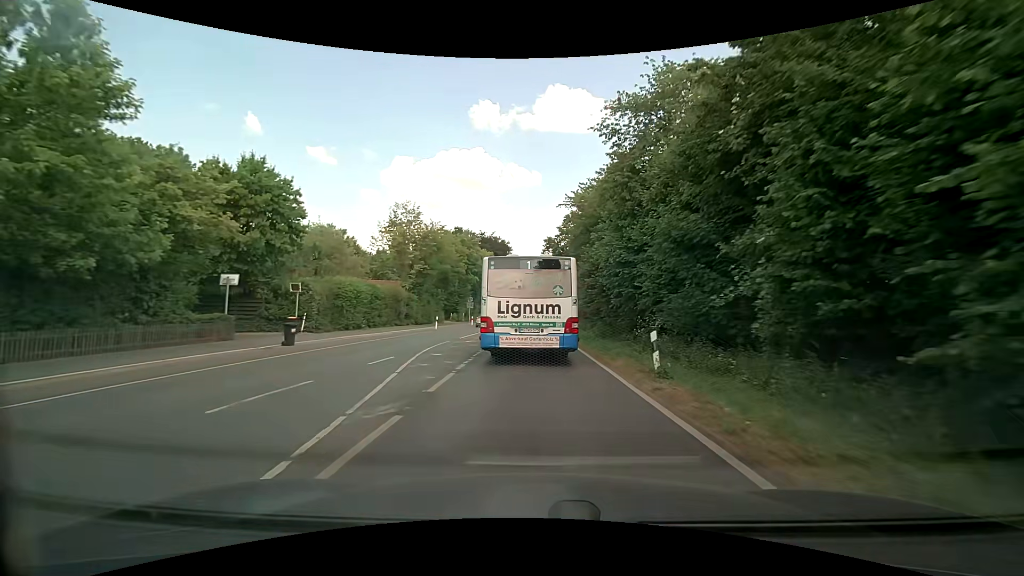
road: secondary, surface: asphalt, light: Day
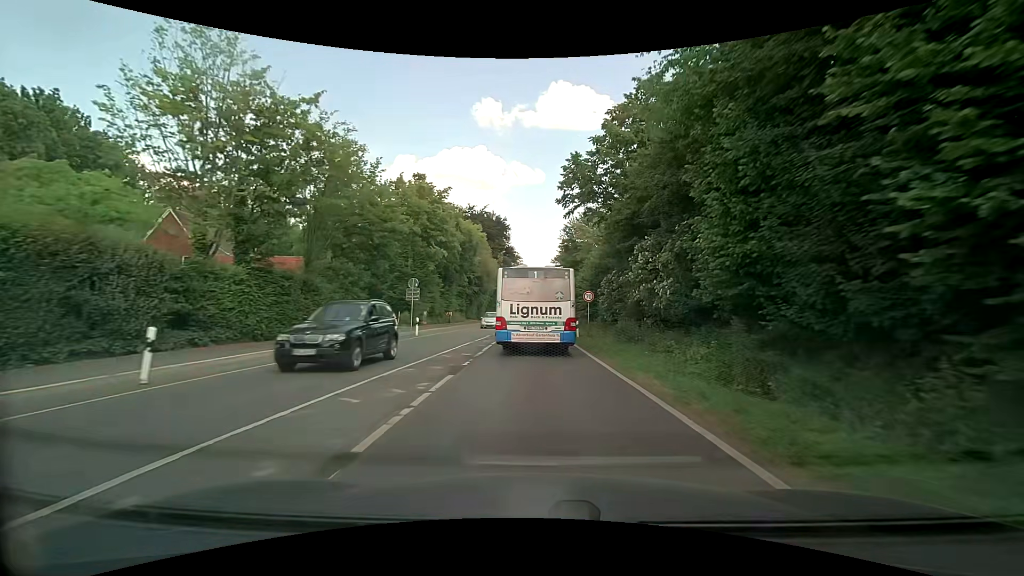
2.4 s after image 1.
(0.0, +31.4) m; 0°
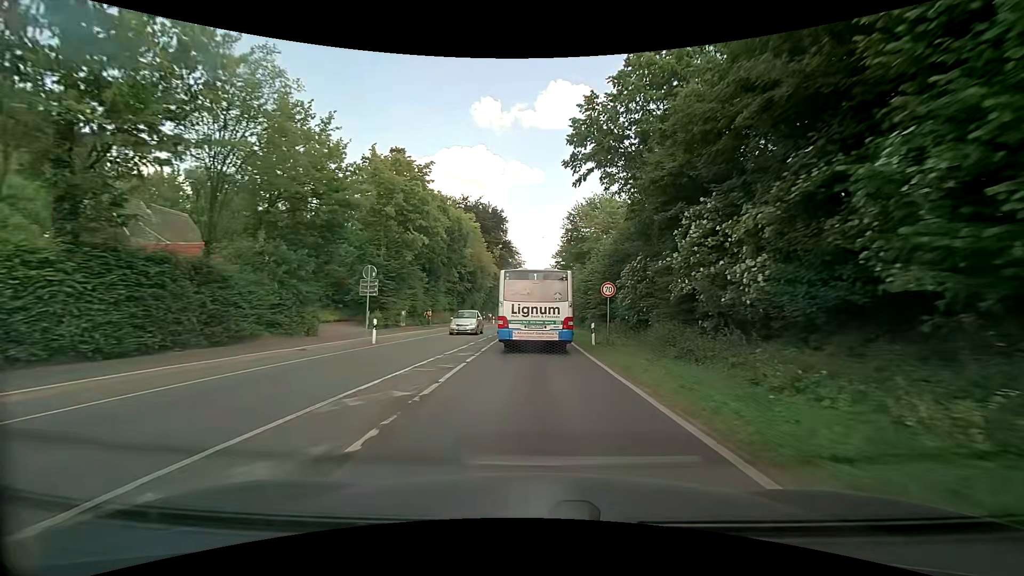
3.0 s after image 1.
(0.0, +8.0) m; +1°
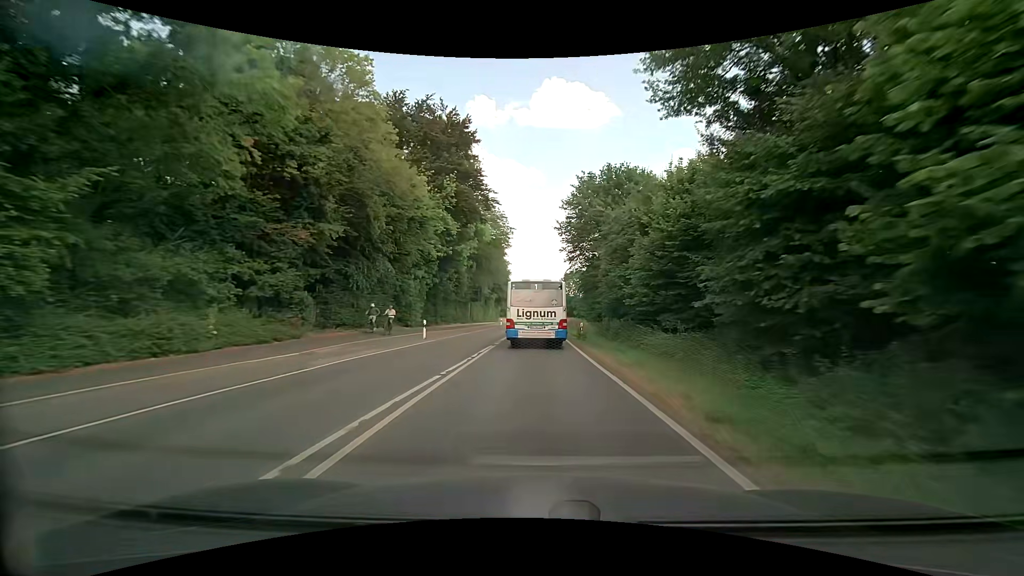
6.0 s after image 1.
(-0.4, +44.3) m; 0°
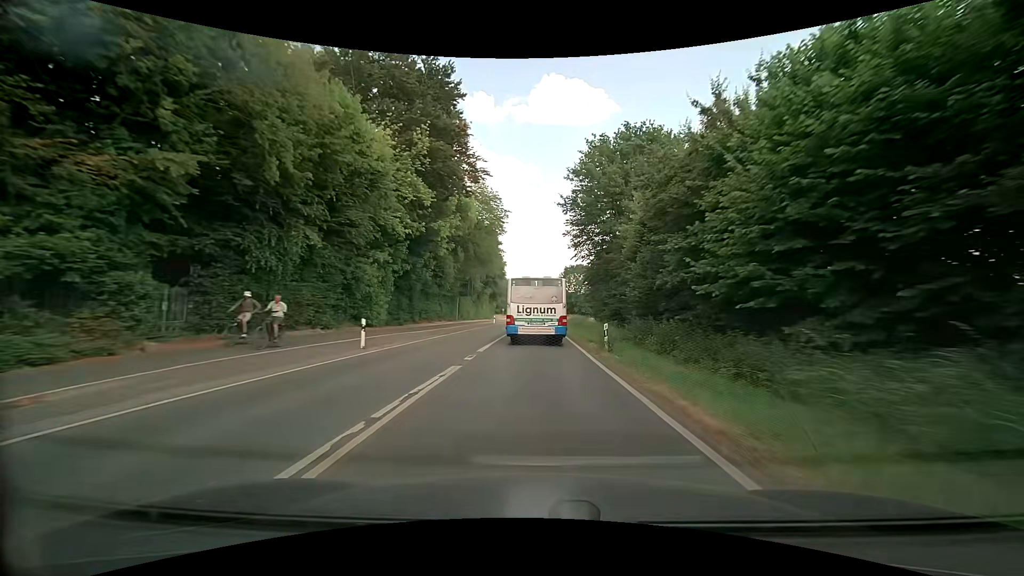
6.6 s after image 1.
(0.0, +10.1) m; 0°
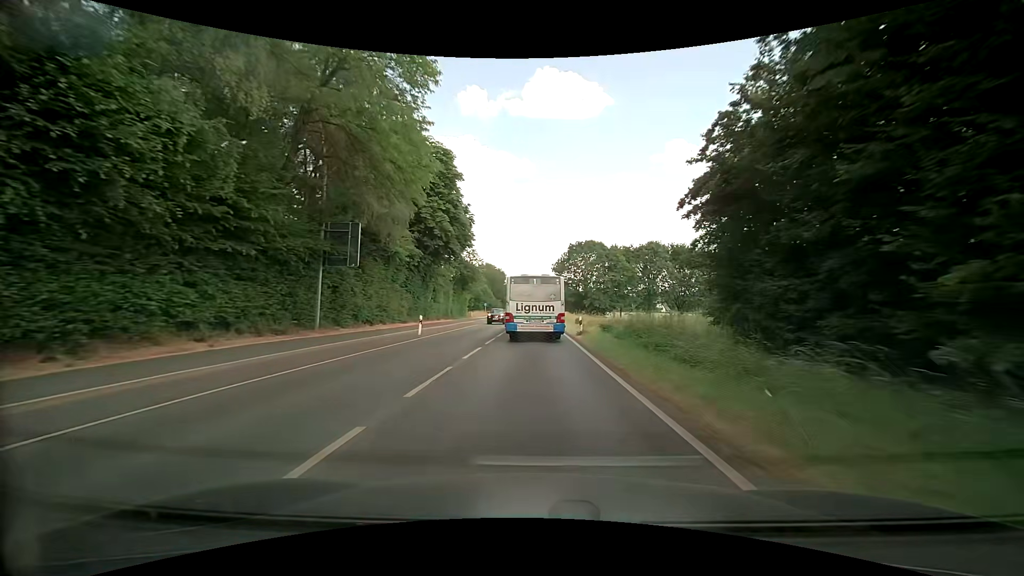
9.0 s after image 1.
(+0.3, +42.0) m; 0°
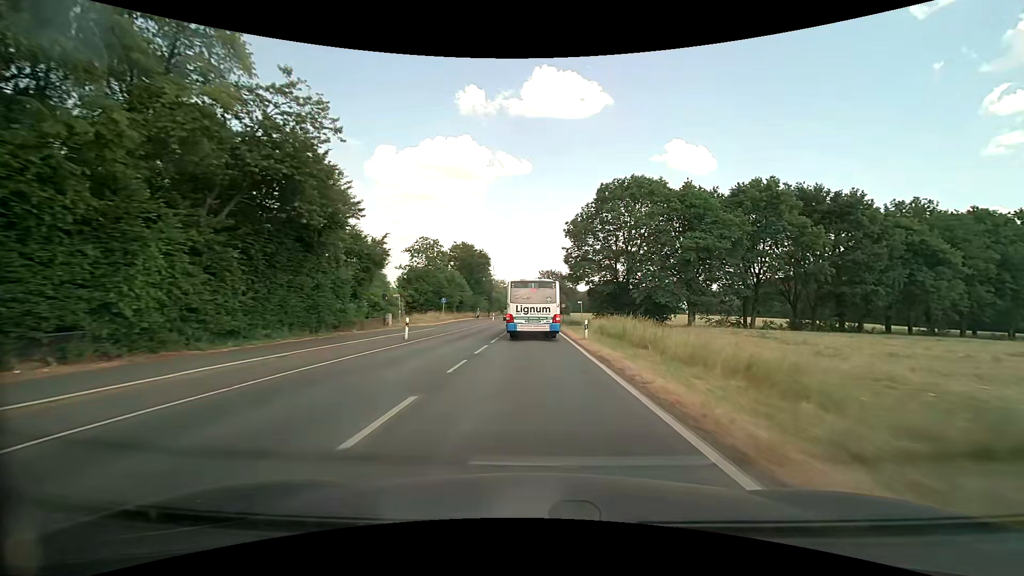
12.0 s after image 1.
(+0.4, +52.0) m; 0°
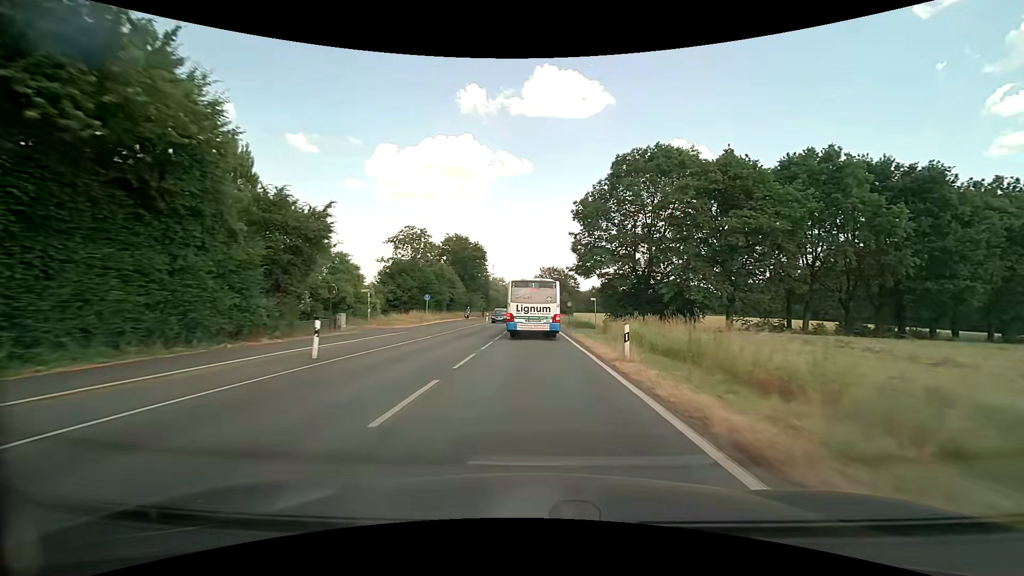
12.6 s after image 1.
(0.0, +10.4) m; 0°
(0, +10) (0, +20) (0, +30) (0, +40) (0, +50) (0, +60) (0, +70) (0, +80) (0, +90) (0, +100) m
